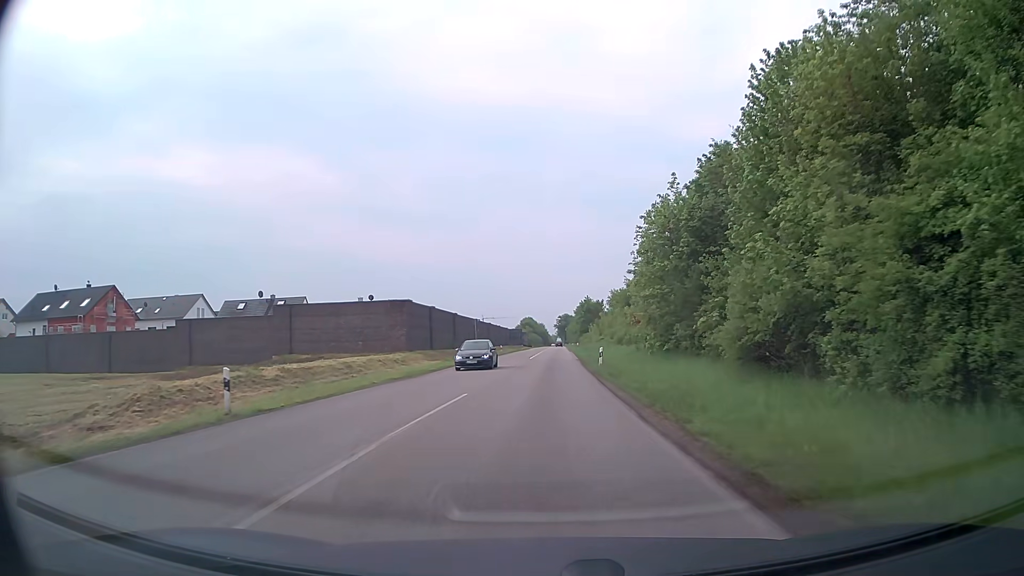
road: secondary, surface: asphalt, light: Day
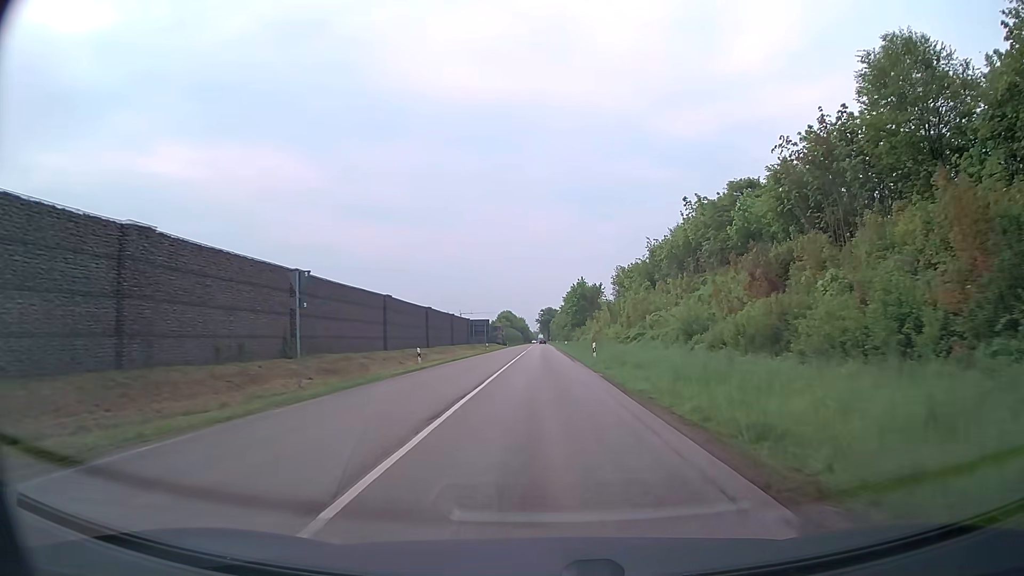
(+0.4, +44.2) m; +2°
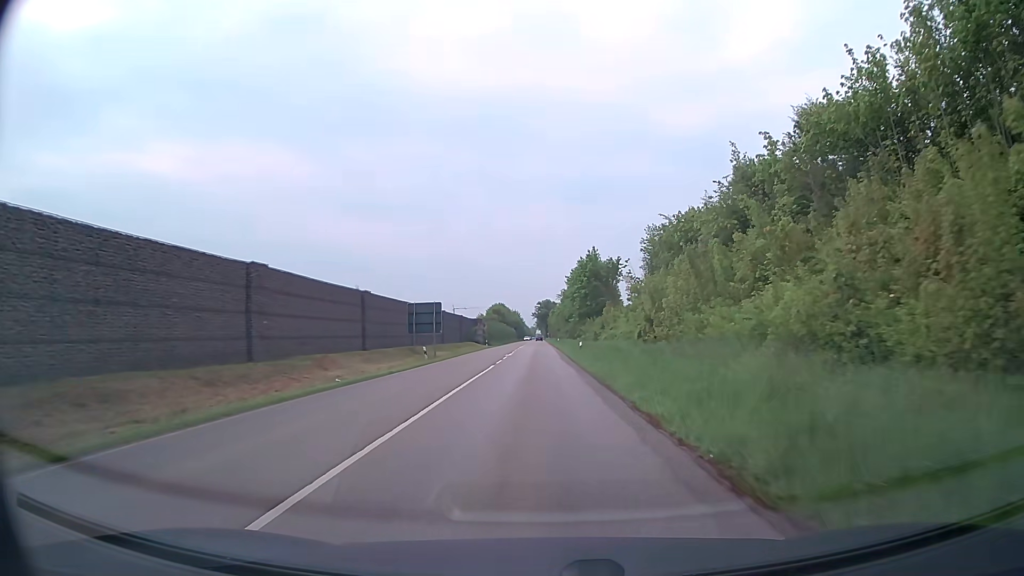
(+0.3, +38.7) m; 0°
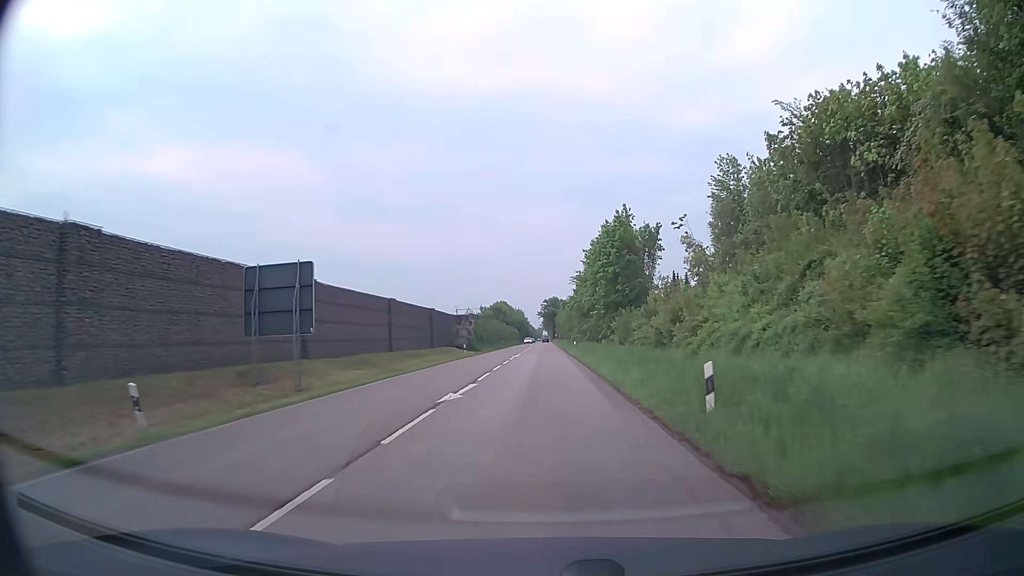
(-0.2, +29.6) m; -1°
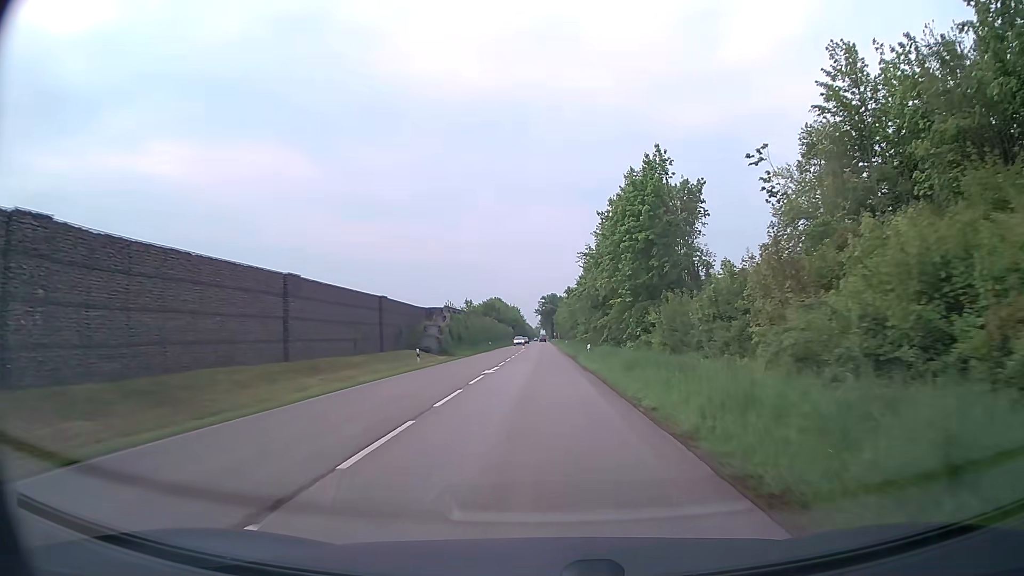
(0.0, +19.7) m; 0°
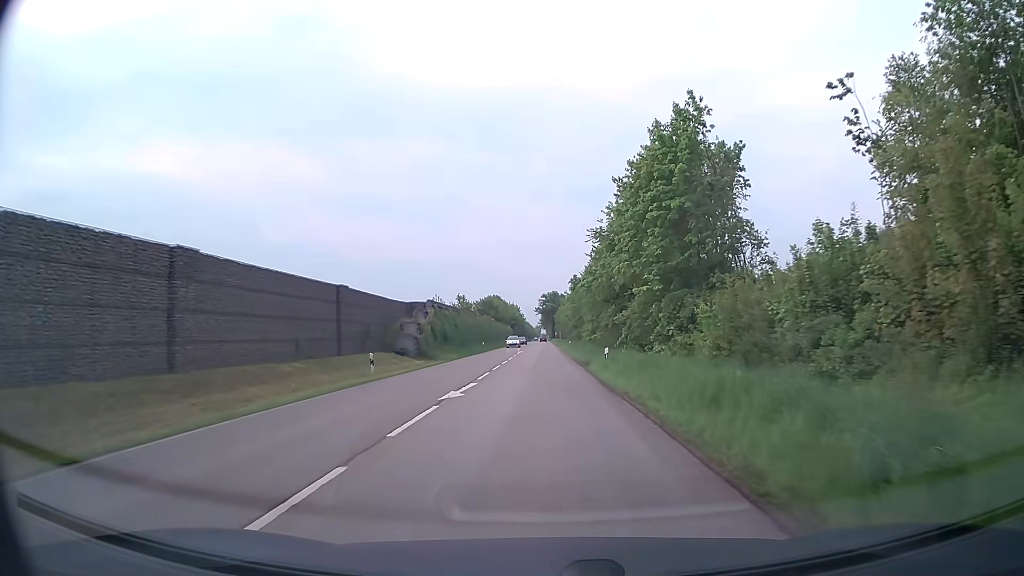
(0.0, +9.9) m; 0°
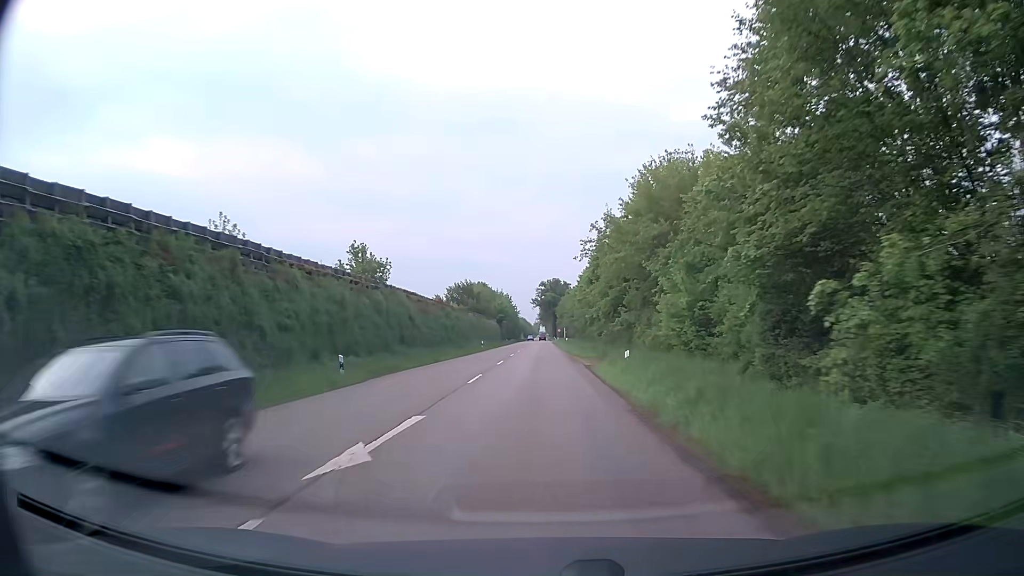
(-0.1, +50.4) m; 0°
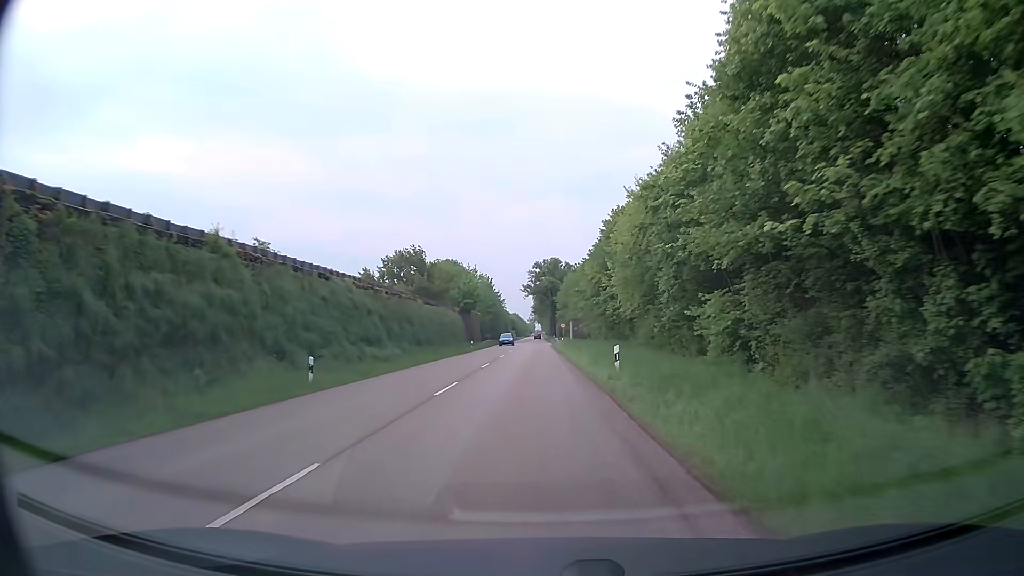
(+0.2, +51.9) m; 0°
(0, +10) (0, +20) (0, +30) (0, +40) (0, +50) (0, +60) (0, +70) (-1, +80) (-1, +90) (-1, +100) m
